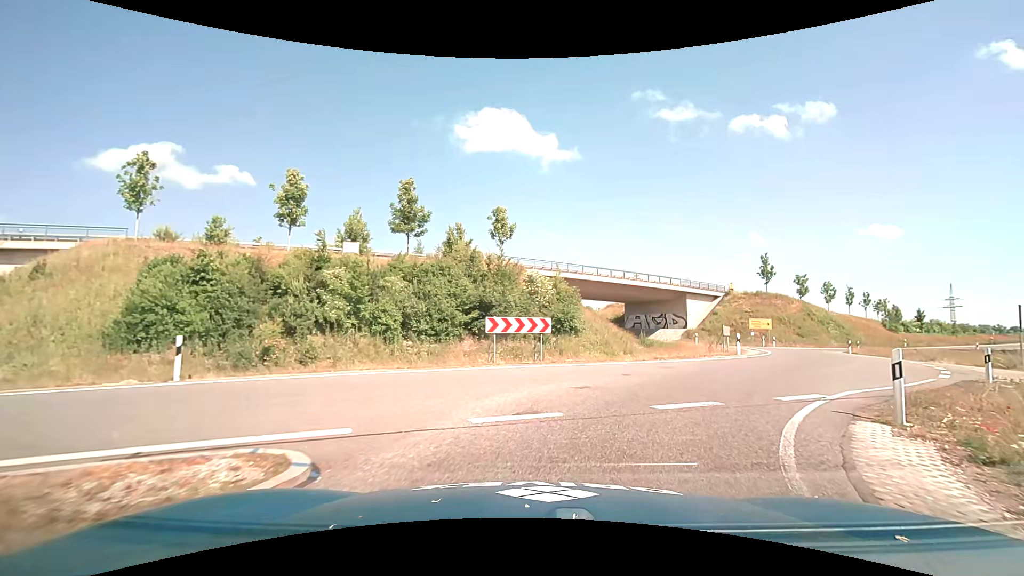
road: primary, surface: asphalt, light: Day
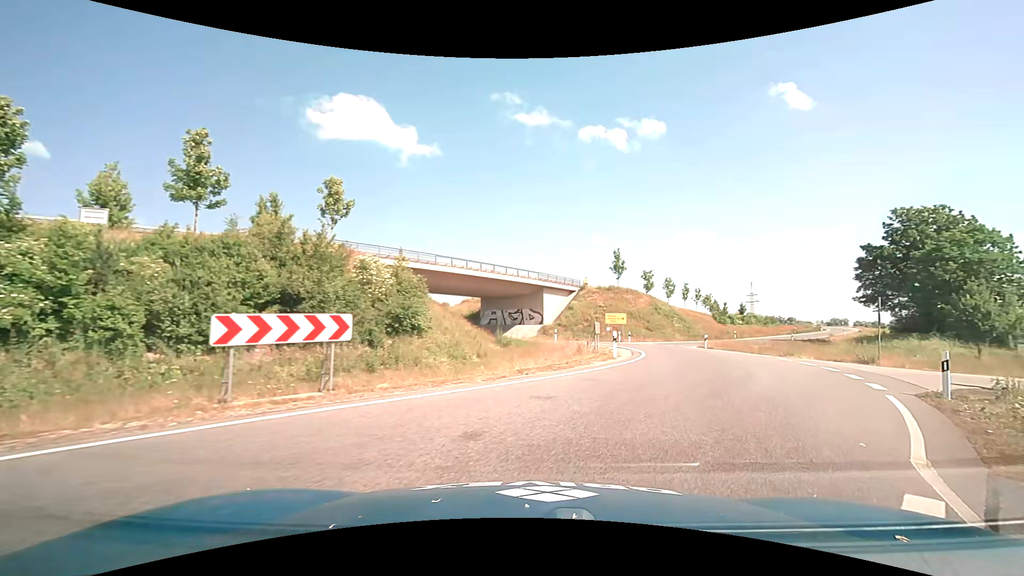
(+0.9, +7.0) m; +15°
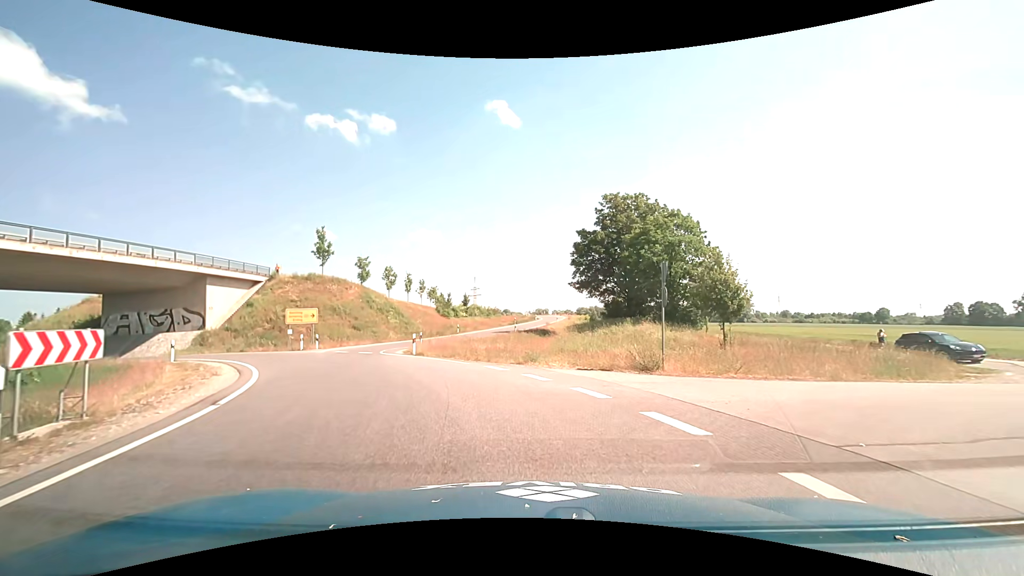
(+5.2, +14.2) m; +31°
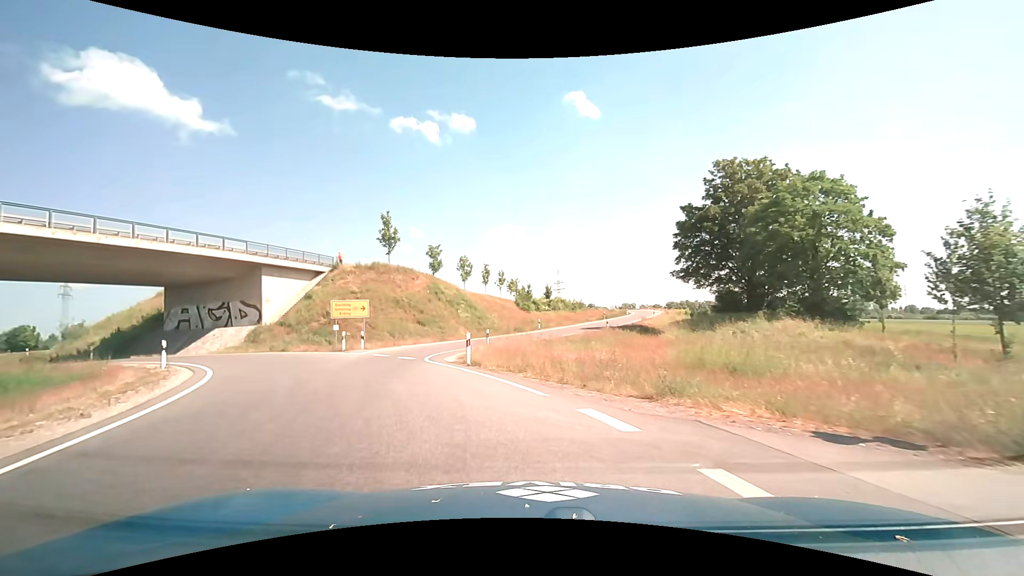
(-0.6, +8.6) m; -10°
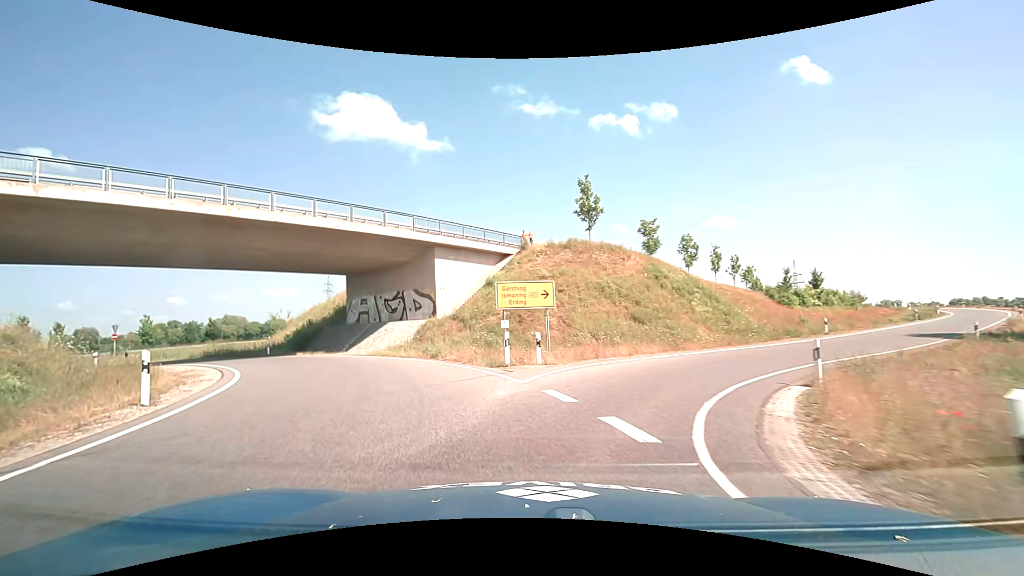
(-2.7, +13.7) m; -23°
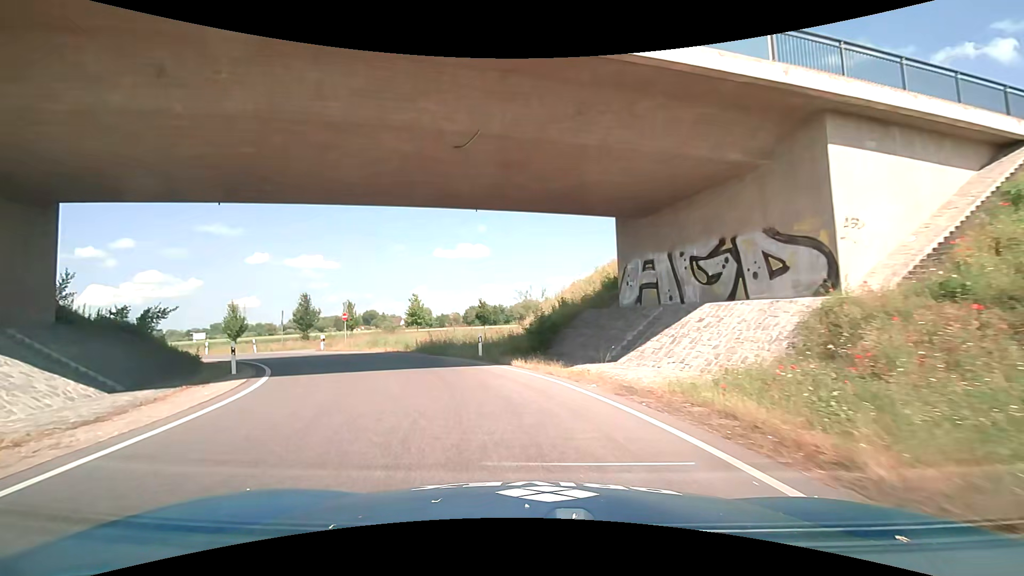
(-5.7, +19.9) m; -32°
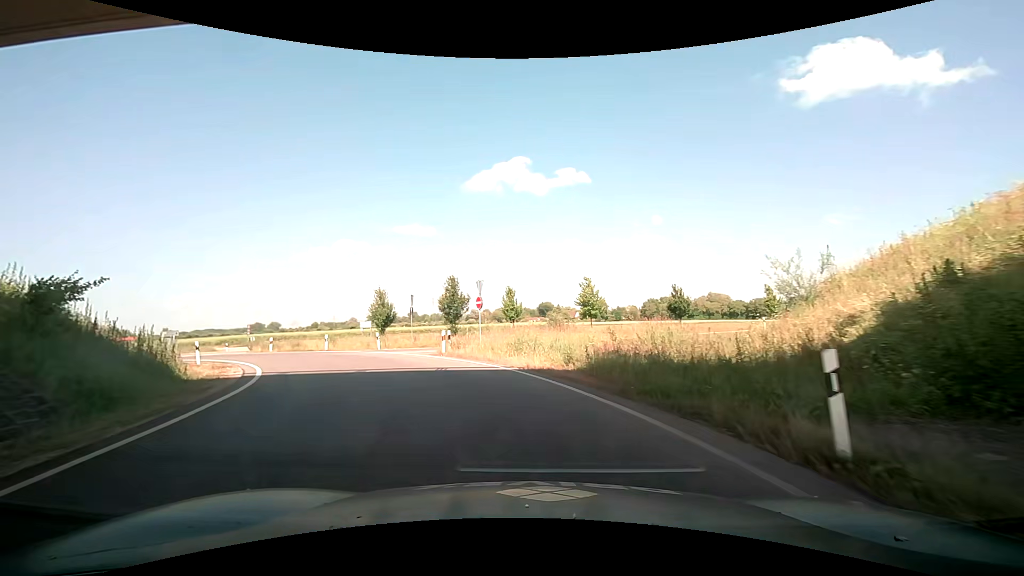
(-2.5, +14.6) m; -19°
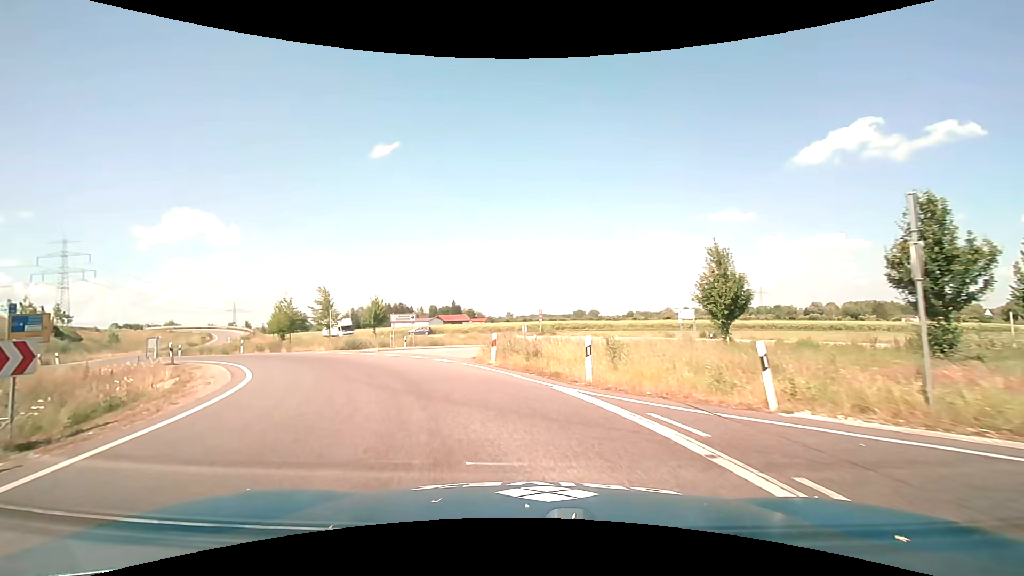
(-7.1, +23.1) m; -35°
(-1, +10) (-5, +19) (-12, +27) (-20, +33) (-28, +38) (-36, +44) (-41, +53) (-44, +62) (-48, +72) (-51, +81) m
